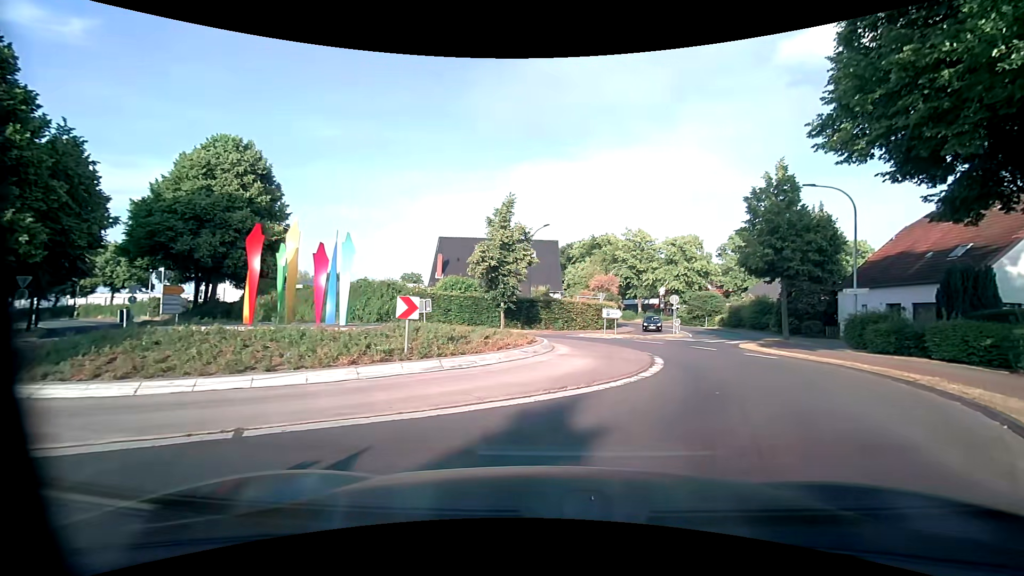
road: primary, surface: asphalt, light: Day
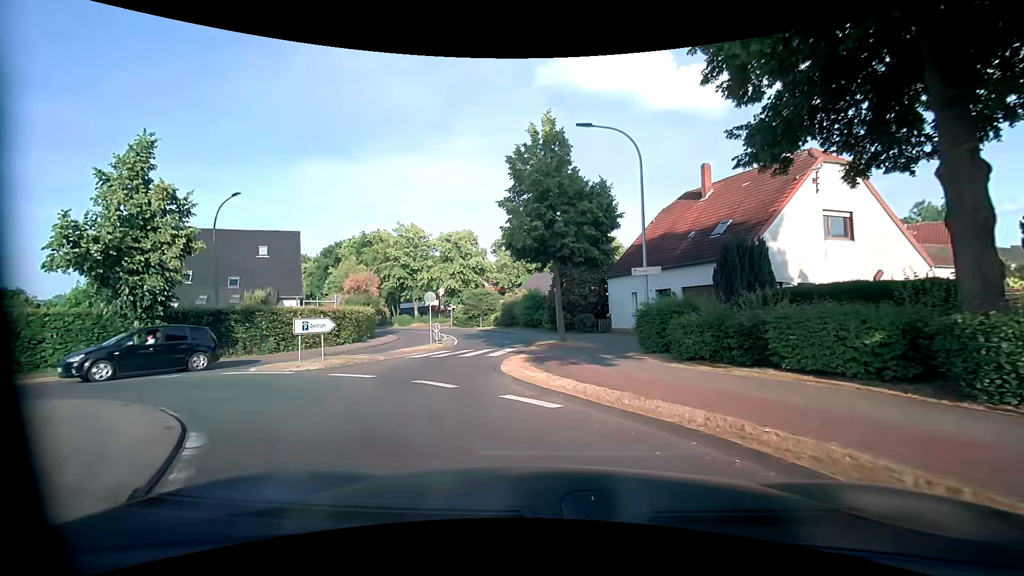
(+3.4, +10.3) m; +24°
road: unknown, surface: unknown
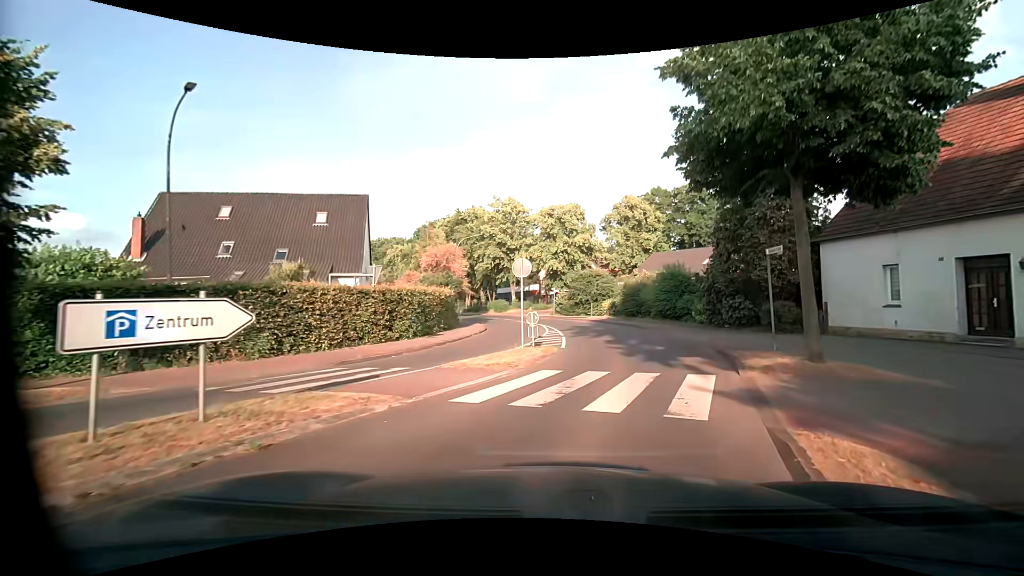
(-2.1, +11.7) m; -13°
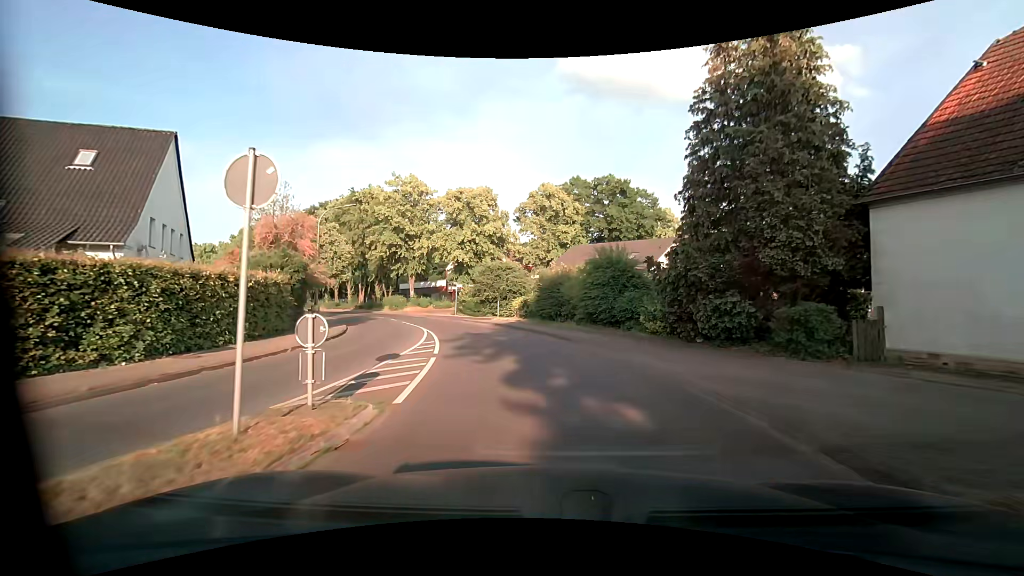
(+1.3, +10.5) m; +11°
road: tertiary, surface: asphalt
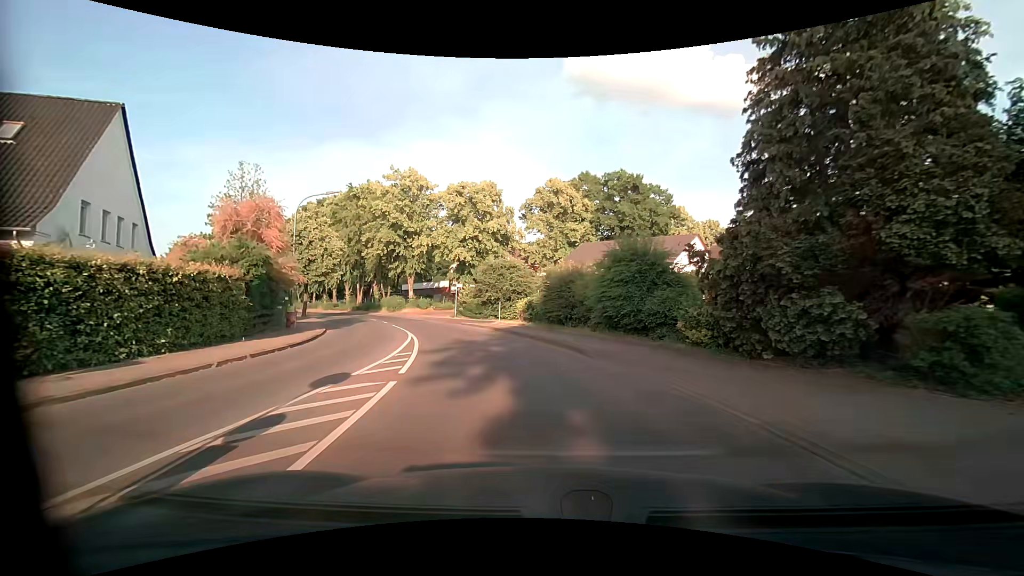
(0.0, +4.1) m; -1°
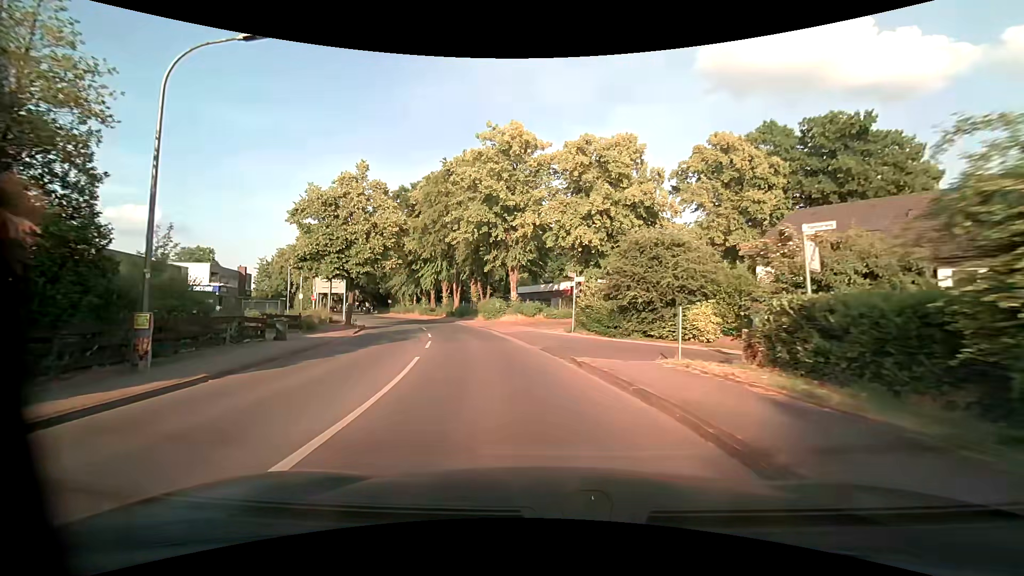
(-2.3, +19.3) m; -13°
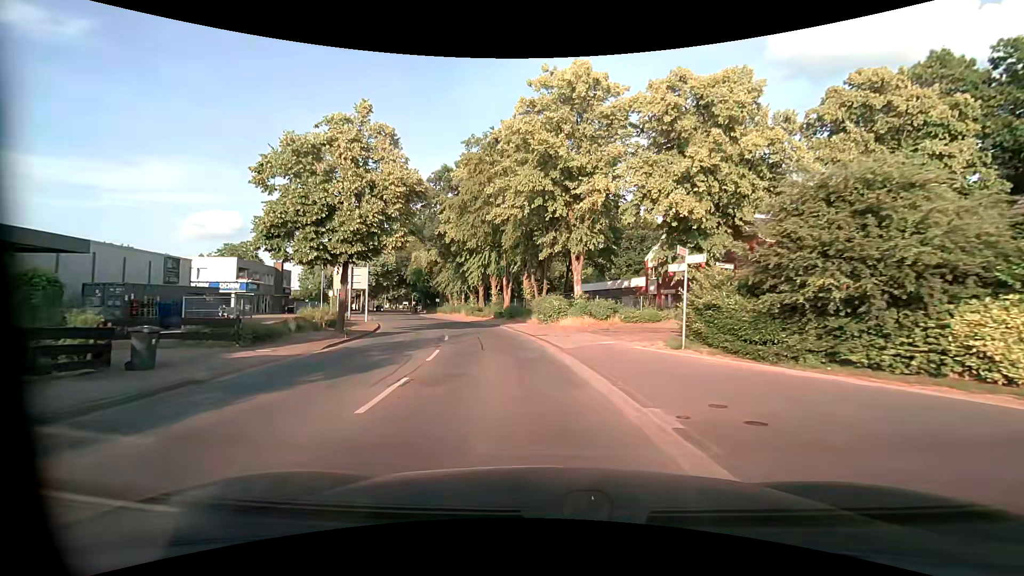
(-0.8, +11.1) m; -7°
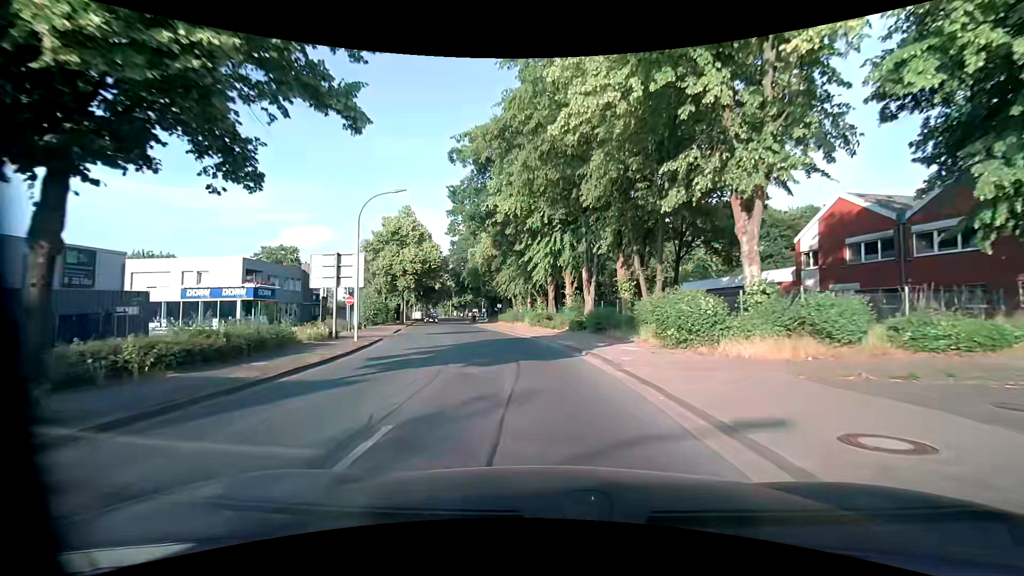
(-1.6, +17.2) m; -9°
(0, +10) (-1, +20) (-3, +30) (-5, +40) (-7, +49) (-9, +59) (-12, +69) (-14, +79) (-16, +88) (-17, +98) m
